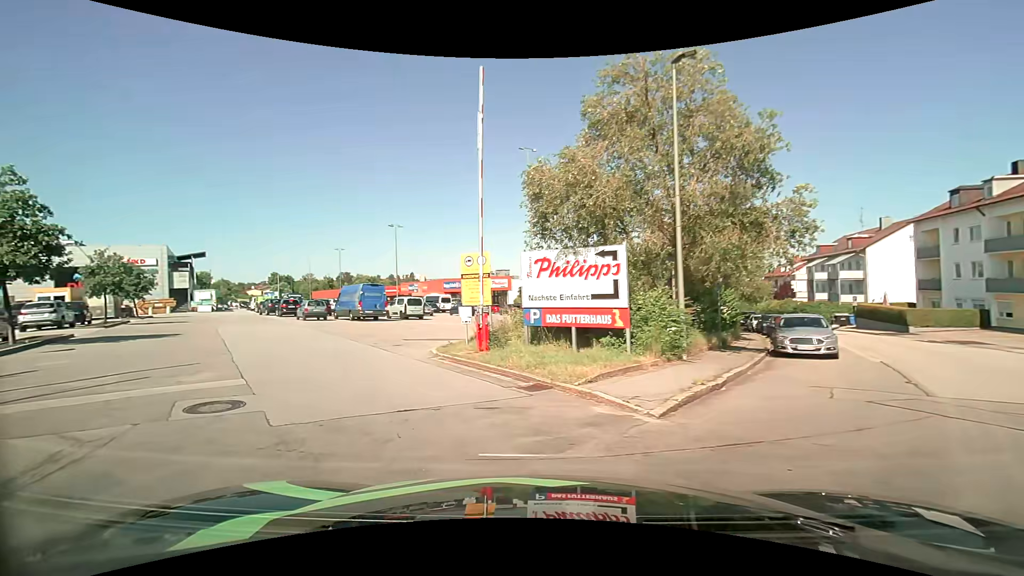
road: residential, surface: asphalt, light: Day
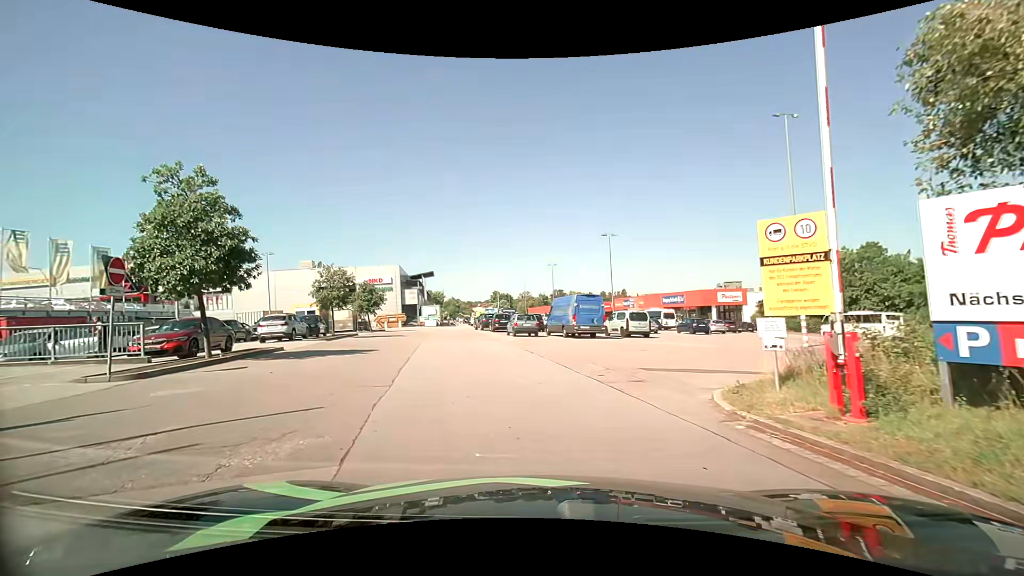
(-1.4, +6.1) m; -22°
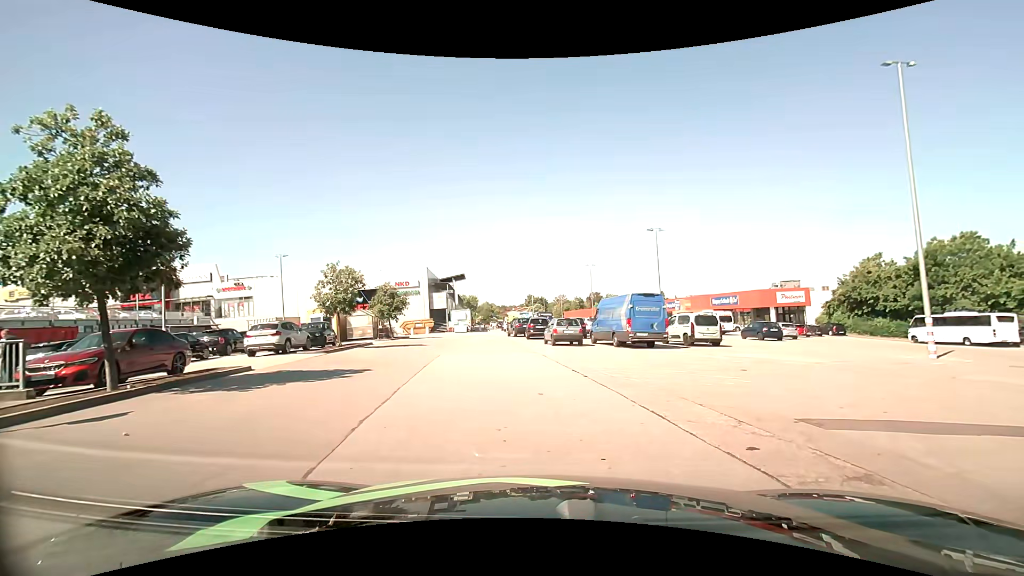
(-0.4, +5.2) m; -5°
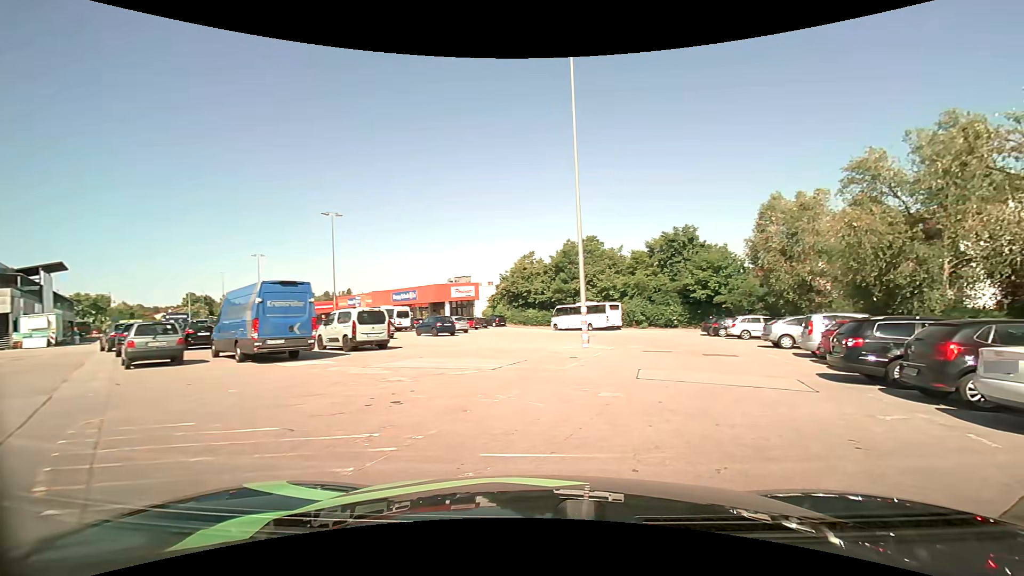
(+1.8, +6.6) m; +35°
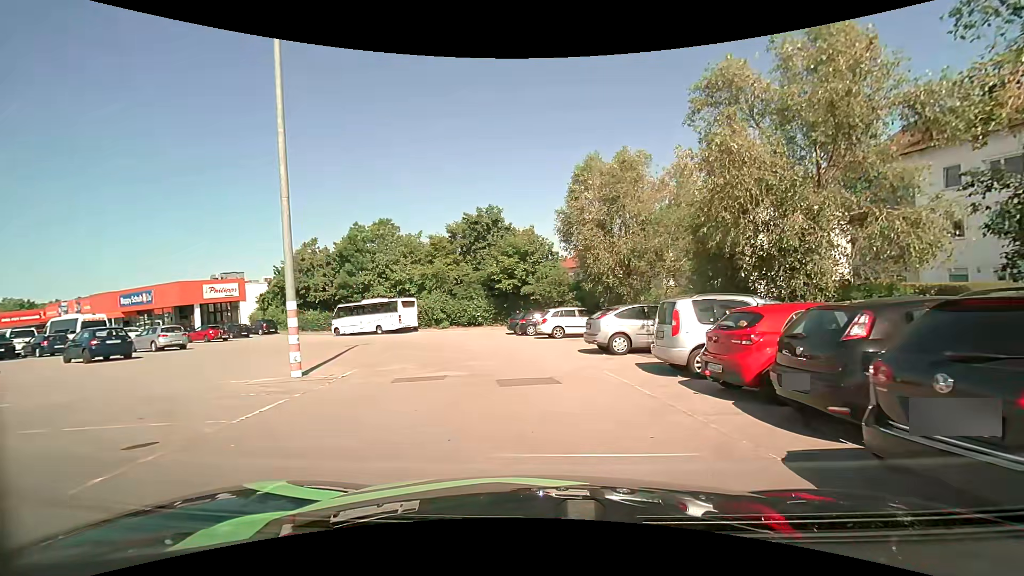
(+2.9, +10.1) m; +21°
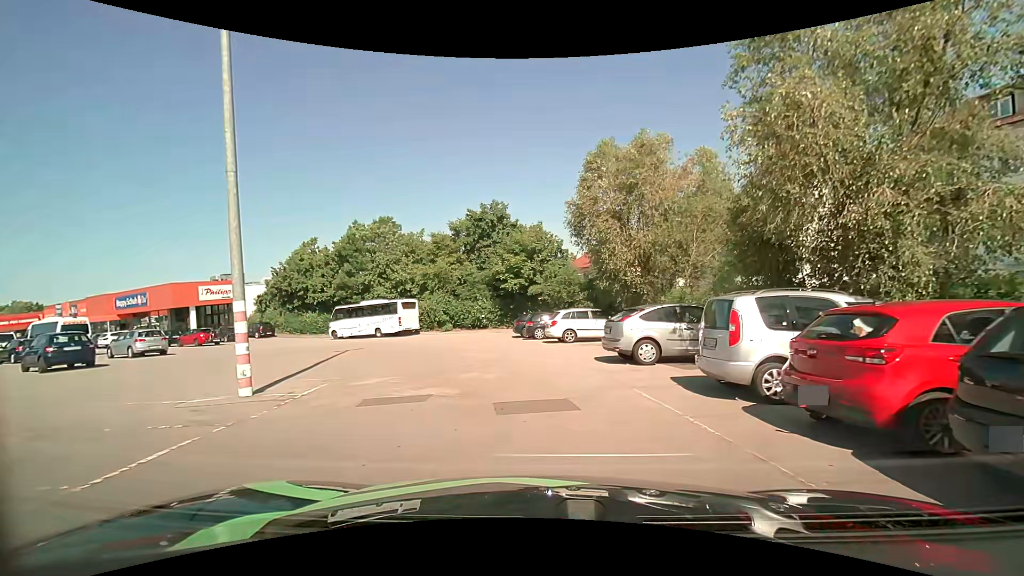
(0.0, +2.5) m; -1°
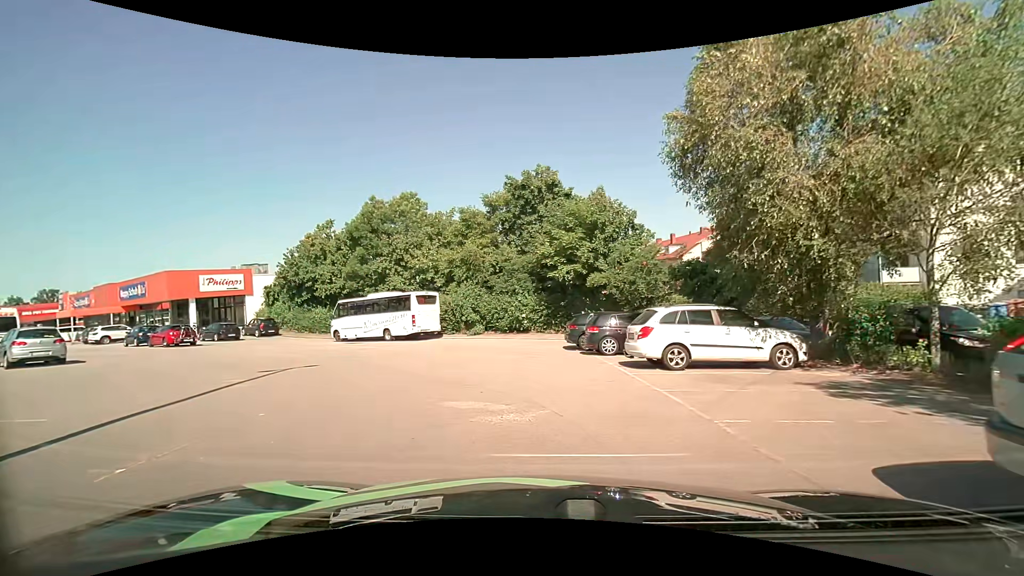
(-0.6, +10.2) m; -6°
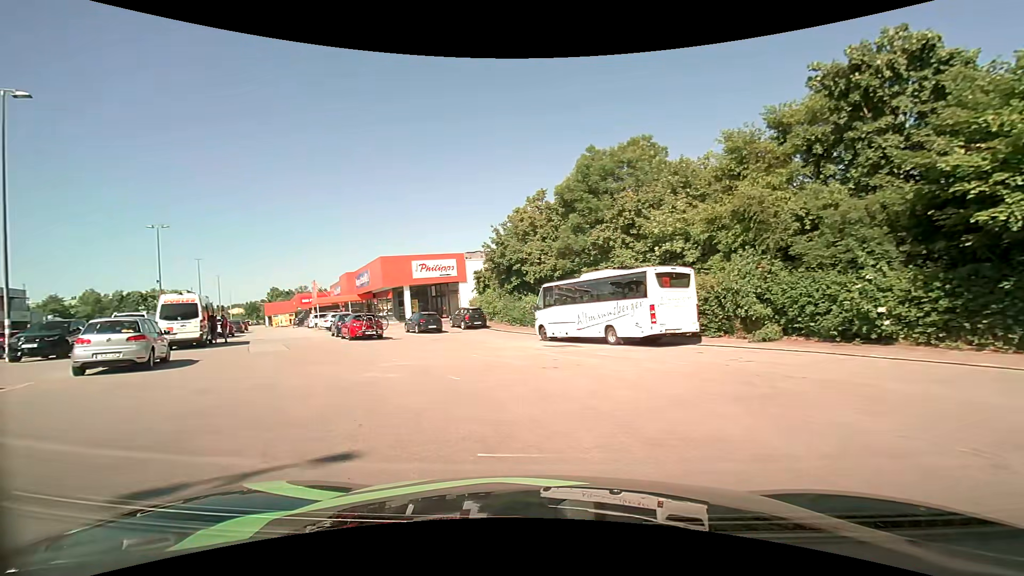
(-2.2, +11.4) m; -27°
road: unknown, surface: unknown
(-3, +10) (-7, +19) (-12, +27) (-16, +36) (-21, +45) (-26, +54) (-31, +63) (-36, +71) (-42, +79) (-48, +87) m
